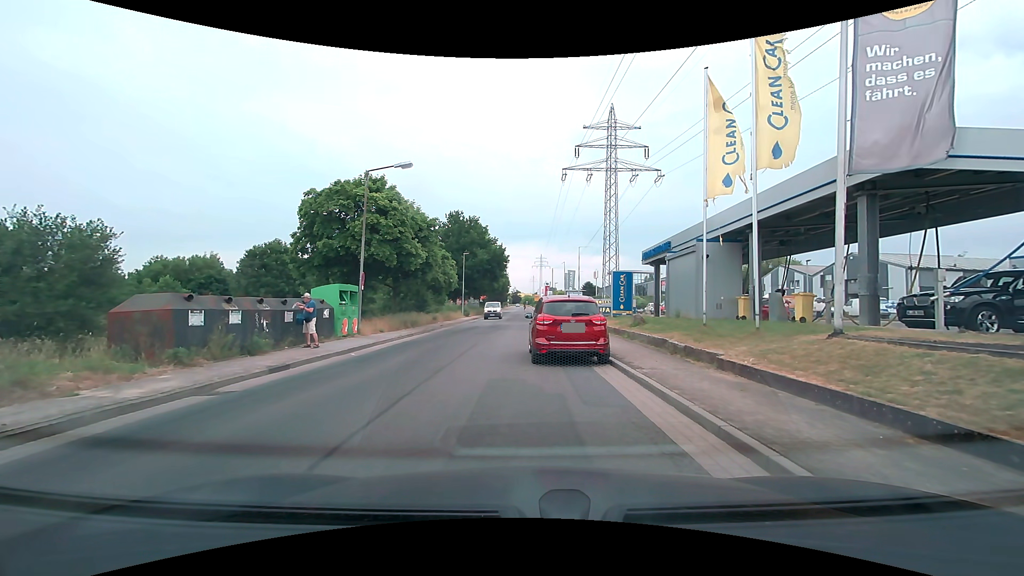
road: residential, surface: asphalt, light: Day
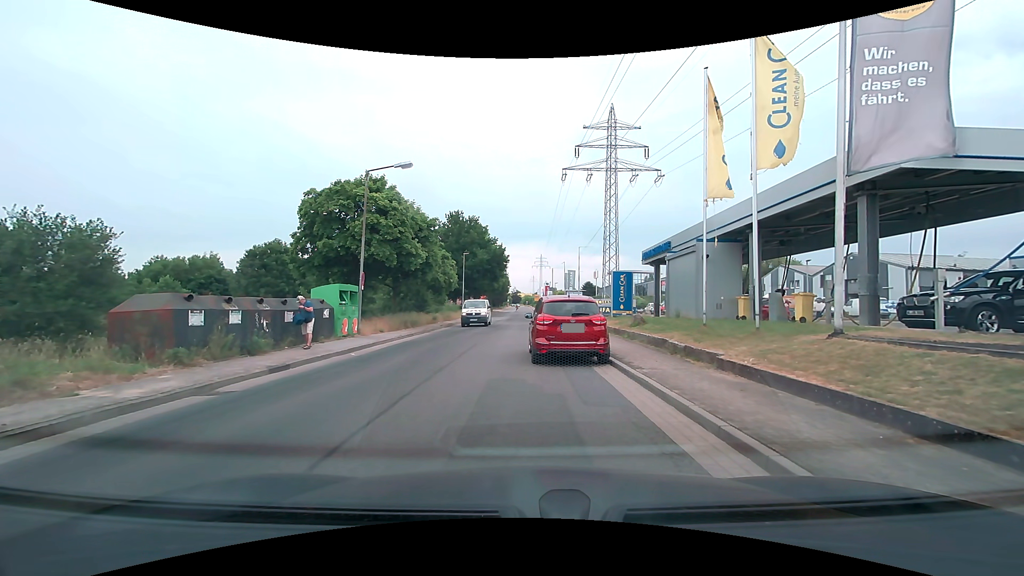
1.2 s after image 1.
(0.0, 0.0) m; 0°
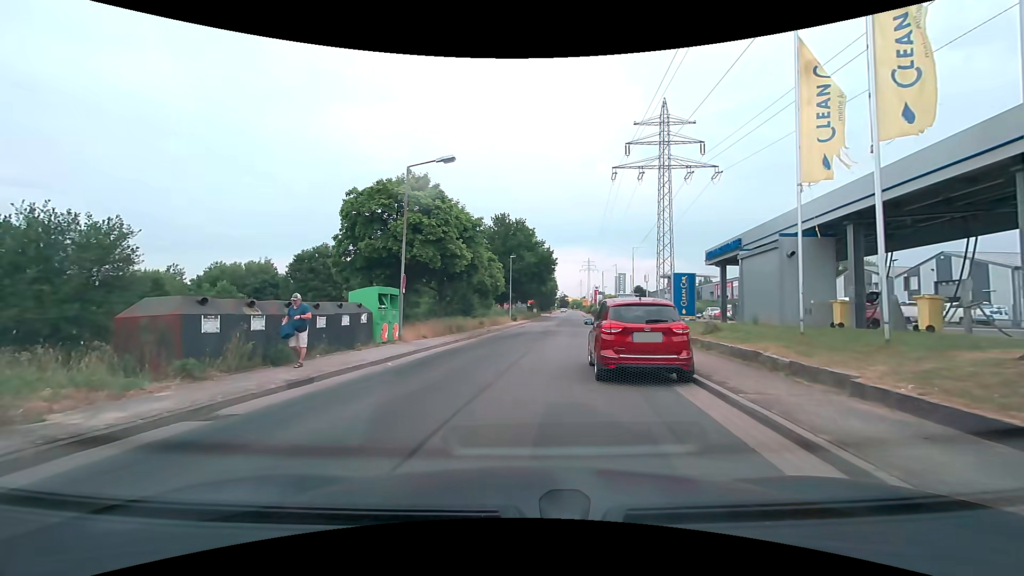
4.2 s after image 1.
(-0.1, +2.1) m; -4°
